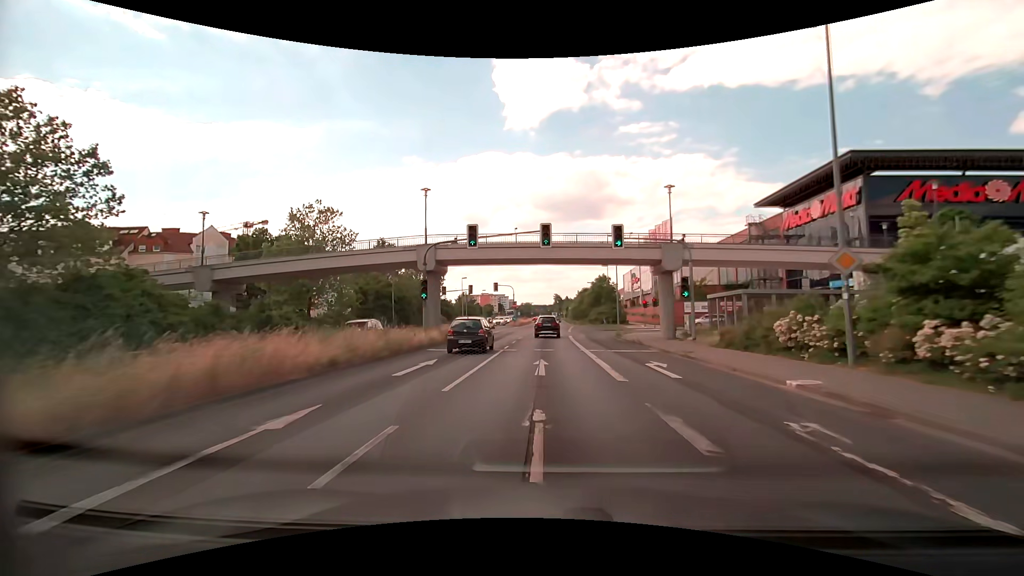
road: primary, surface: asphalt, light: Day
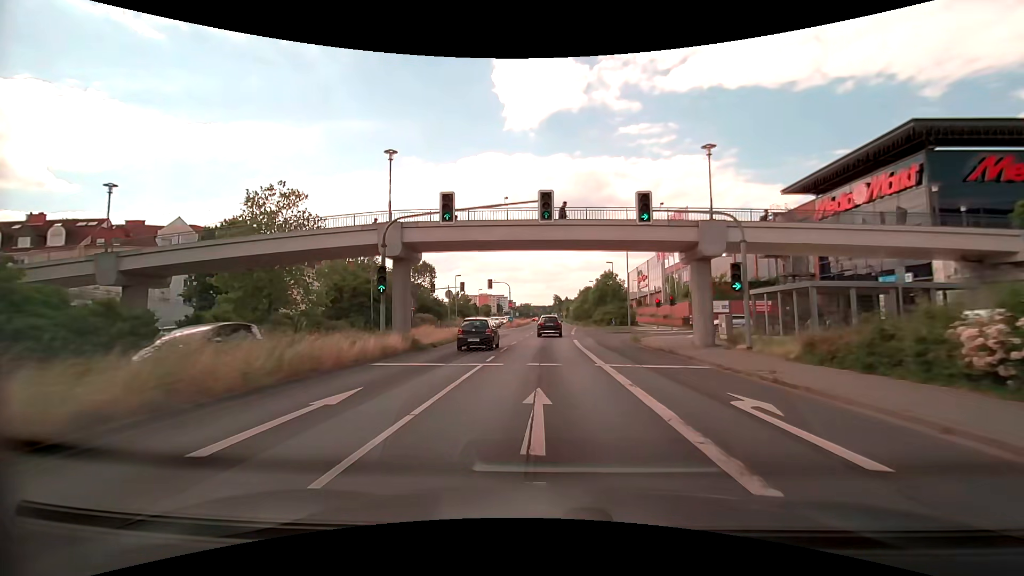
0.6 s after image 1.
(0.0, +7.2) m; 0°
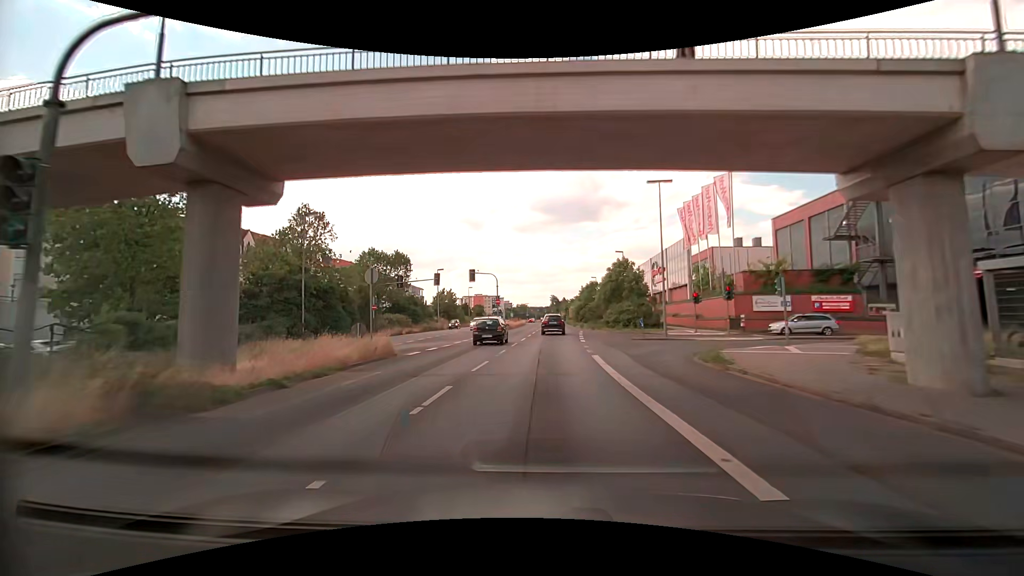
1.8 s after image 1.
(0.0, +14.4) m; 0°
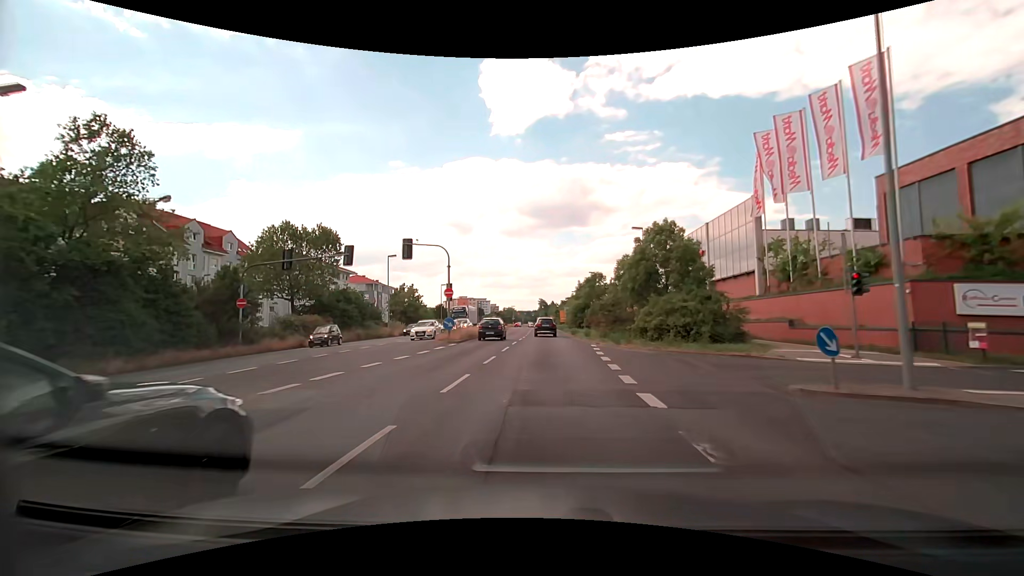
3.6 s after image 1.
(+0.3, +21.6) m; +1°
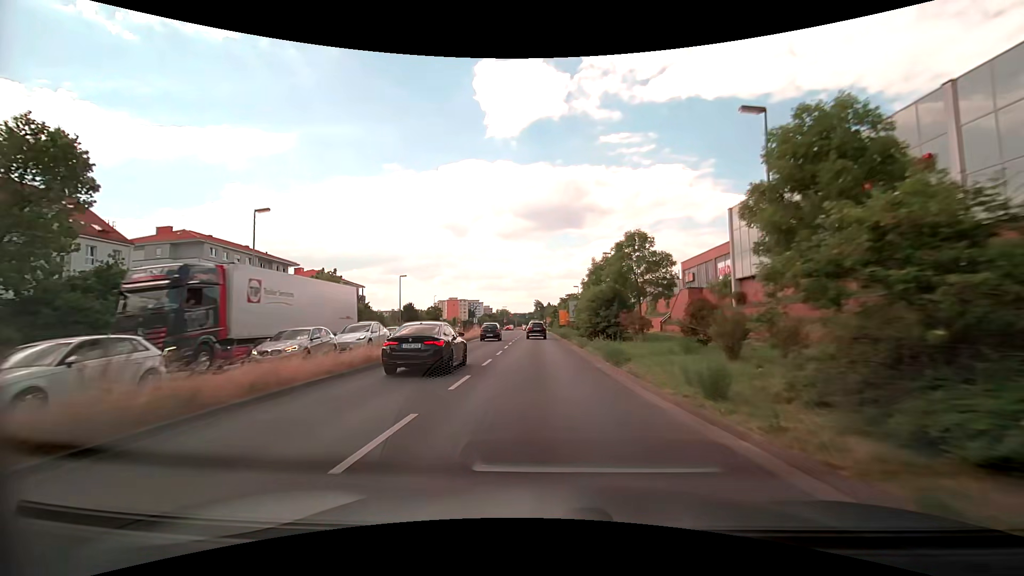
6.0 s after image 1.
(+0.2, +28.7) m; +1°
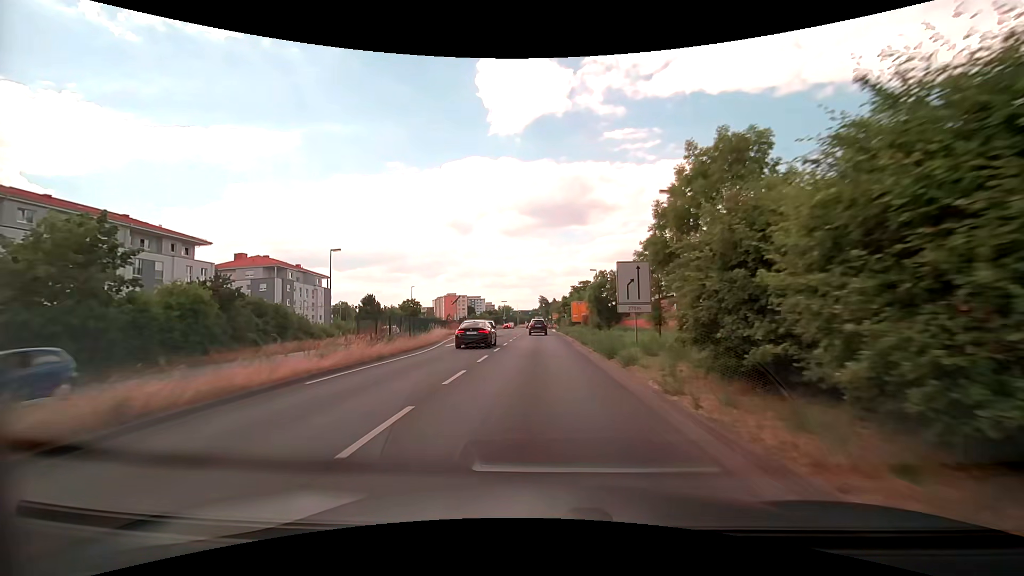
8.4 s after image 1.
(-0.3, +28.9) m; -1°
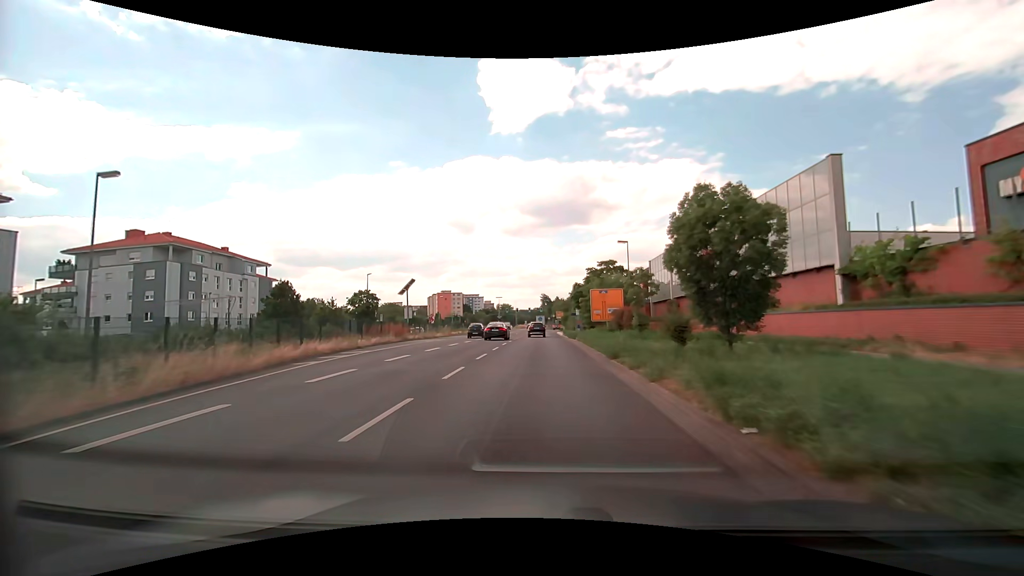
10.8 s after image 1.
(-0.1, +29.2) m; -1°
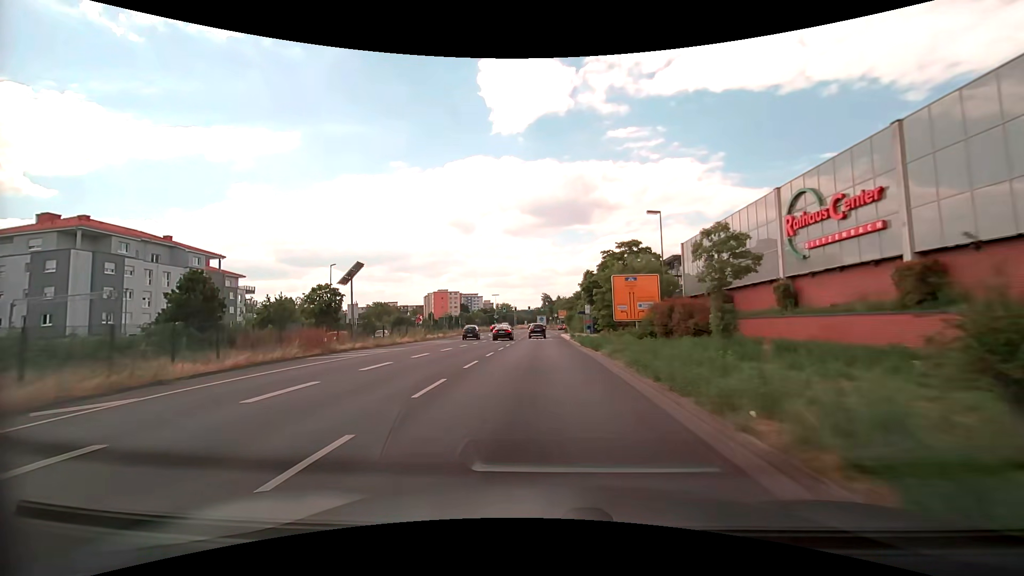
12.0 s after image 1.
(+0.1, +14.7) m; 0°
(0, +10) (0, +20) (0, +30) (0, +40) (0, +50) (0, +60) (0, +70) (+1, +80) (+2, +90) (+3, +100) m
